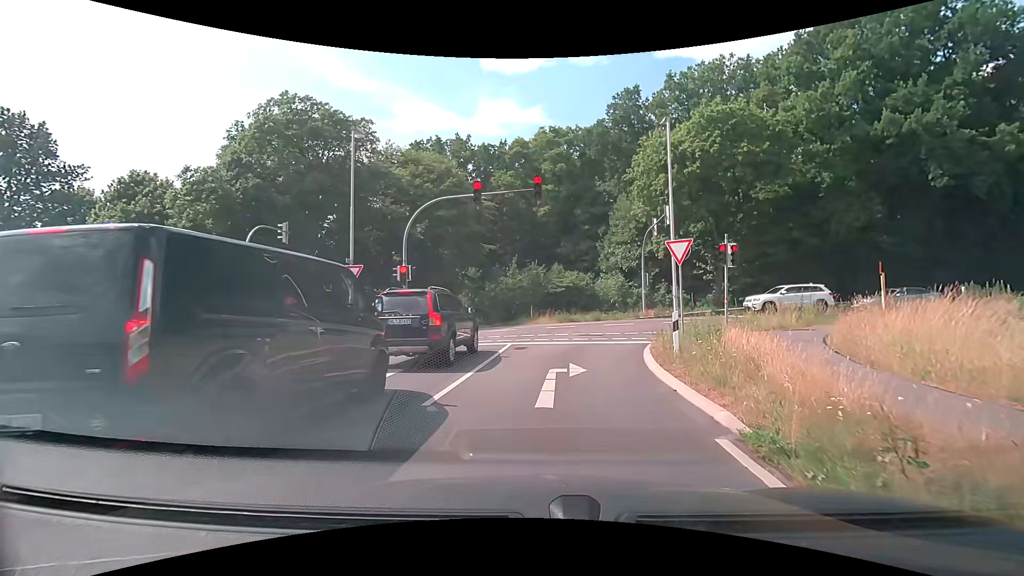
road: tertiary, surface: asphalt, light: Day
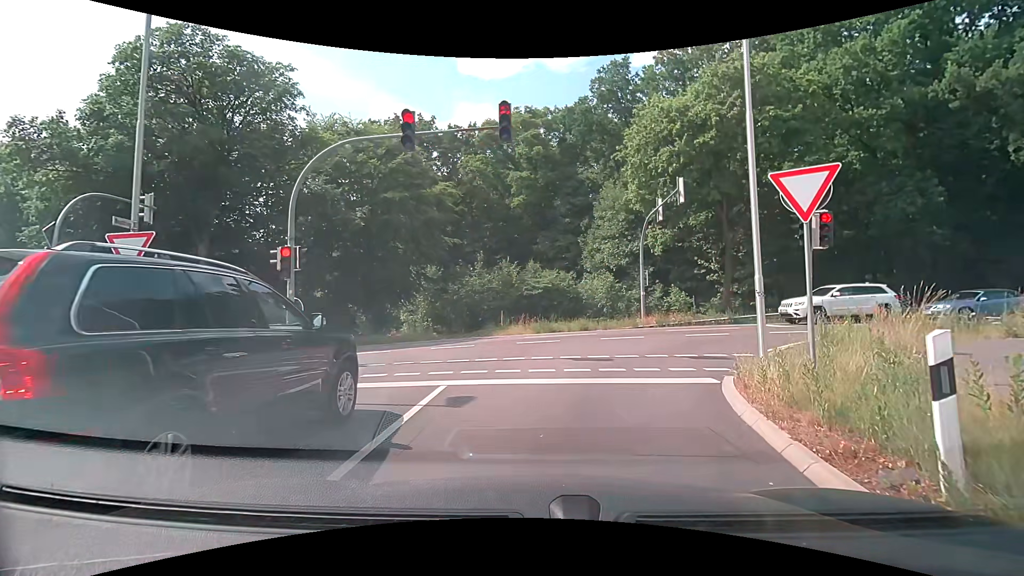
(+0.2, +8.0) m; +2°
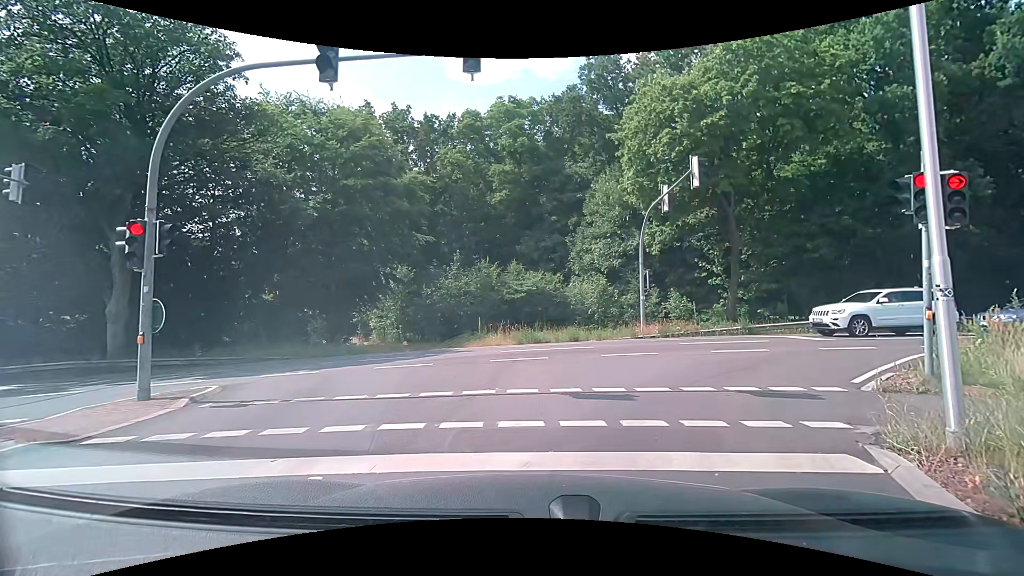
(0.0, +4.3) m; 0°
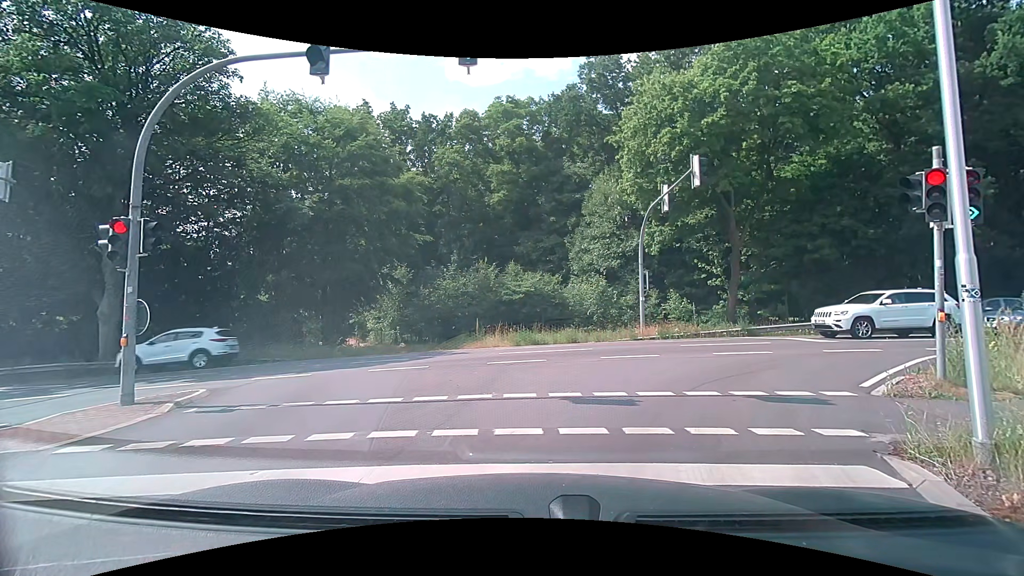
(0.0, +0.4) m; 0°
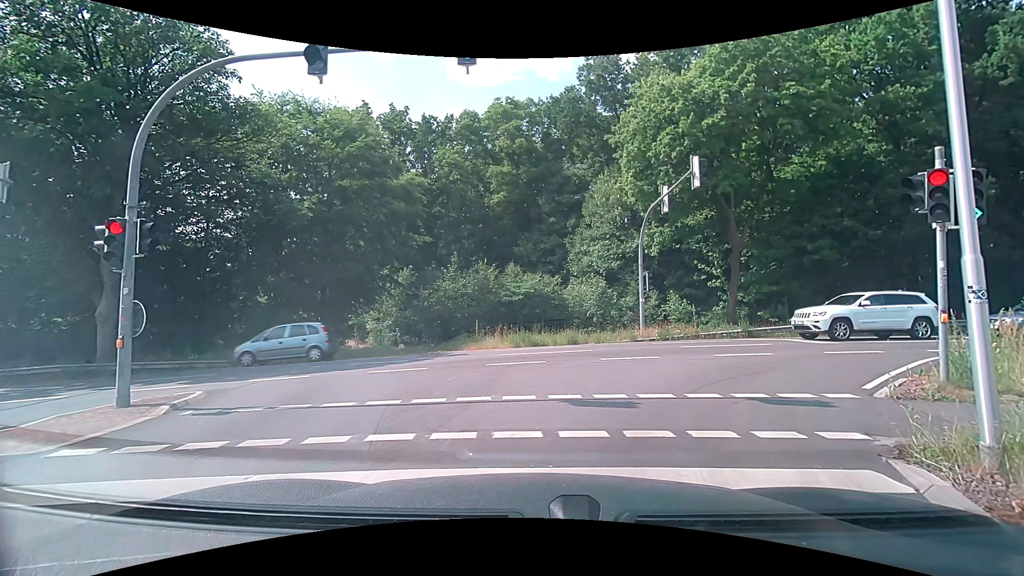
(0.0, +0.1) m; 0°
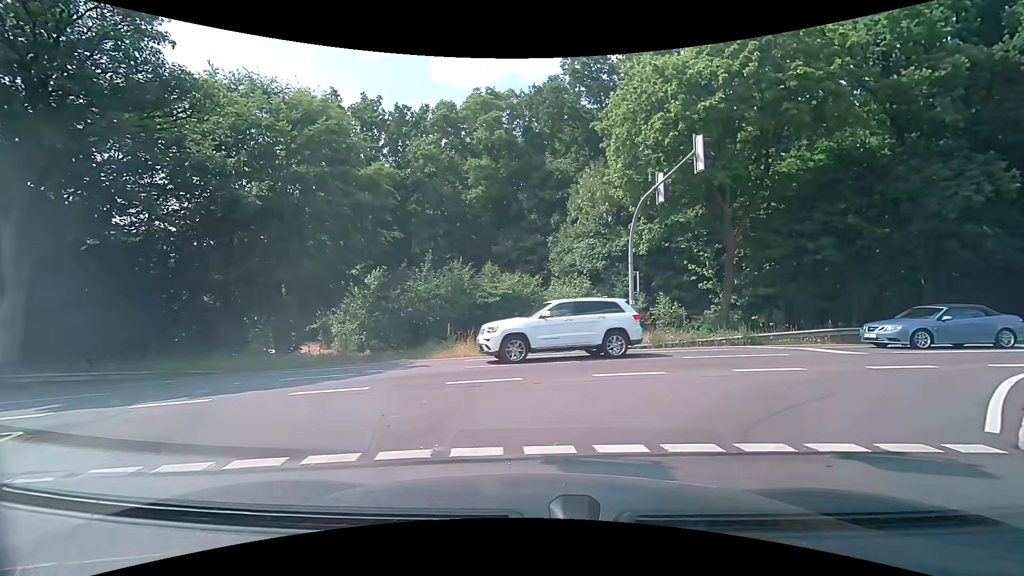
(+0.1, +3.0) m; +4°
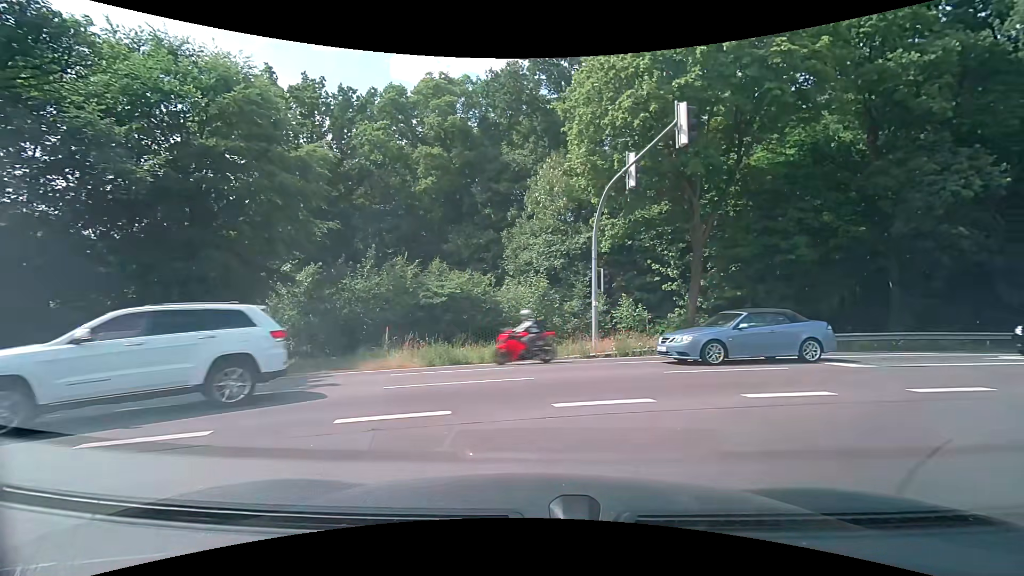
(+0.1, +3.3) m; +7°
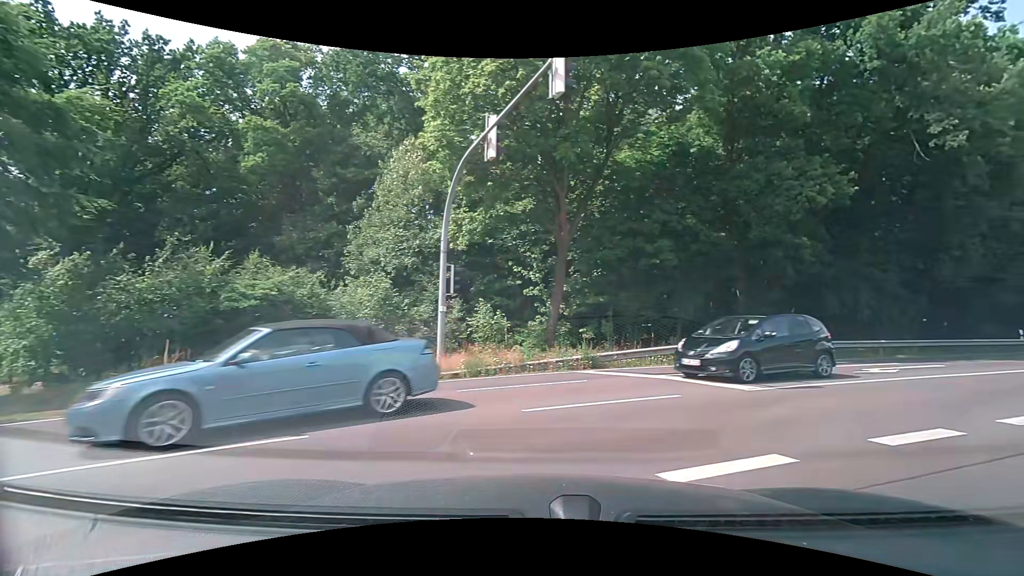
(+0.4, +4.2) m; +13°
